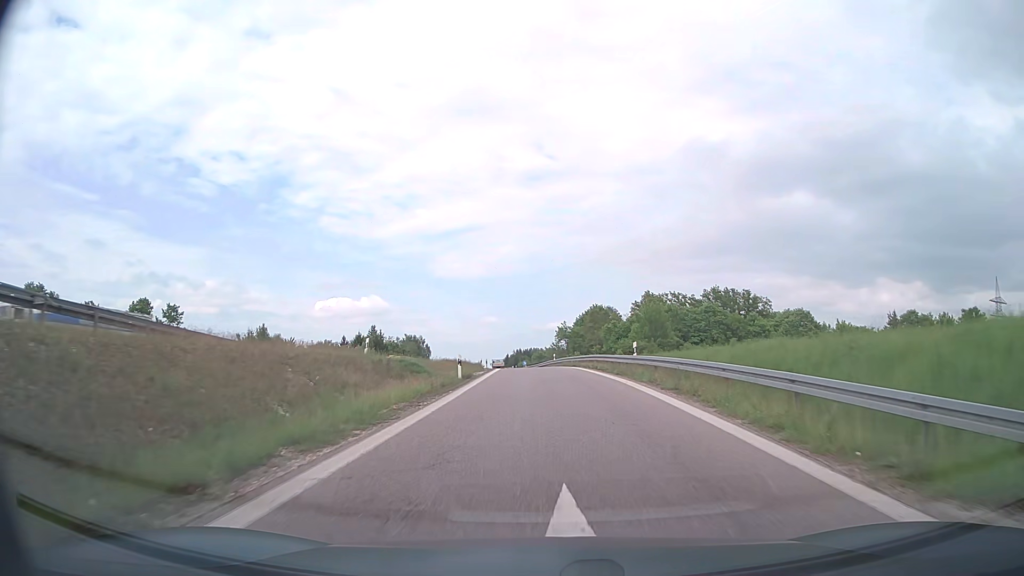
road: motorway_link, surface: asphalt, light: Day
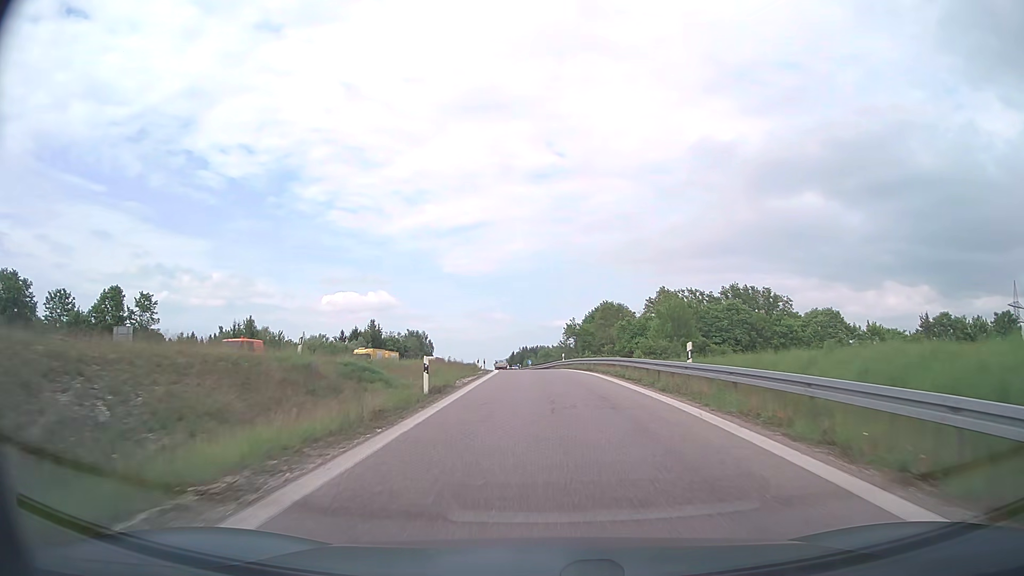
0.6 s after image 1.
(0.0, +9.3) m; 0°
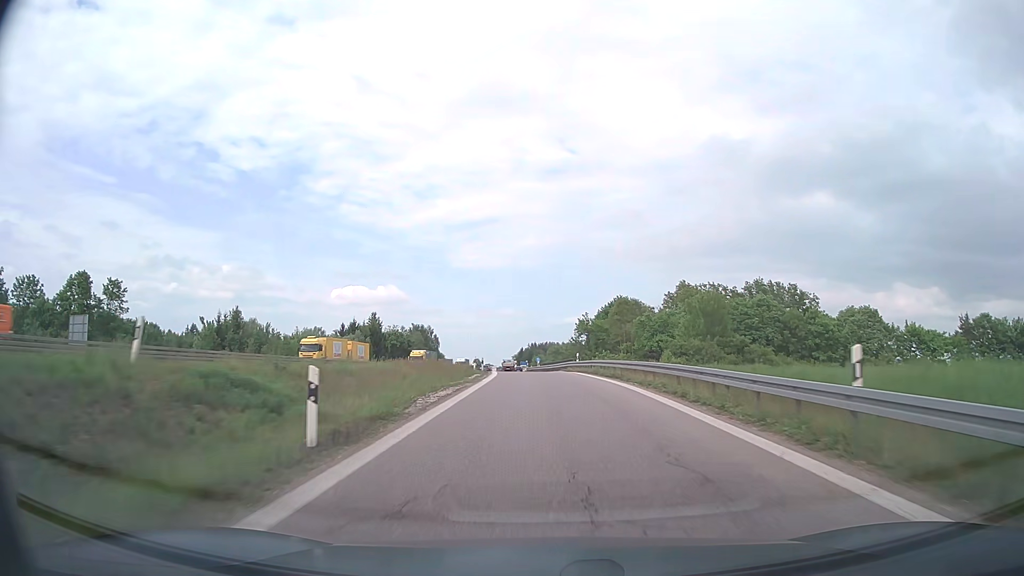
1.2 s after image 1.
(-0.1, +9.8) m; -1°
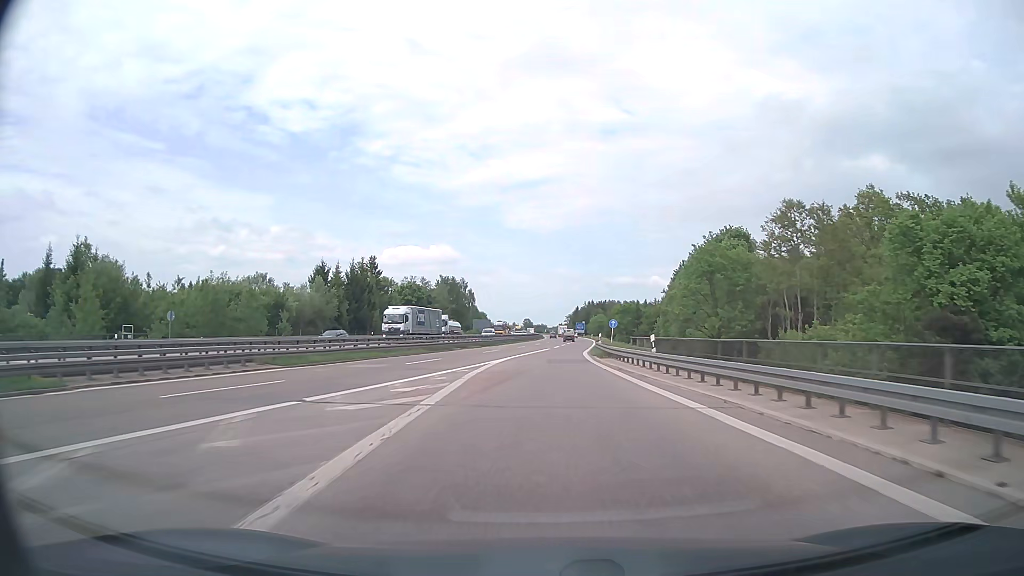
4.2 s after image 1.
(-2.1, +54.9) m; -5°
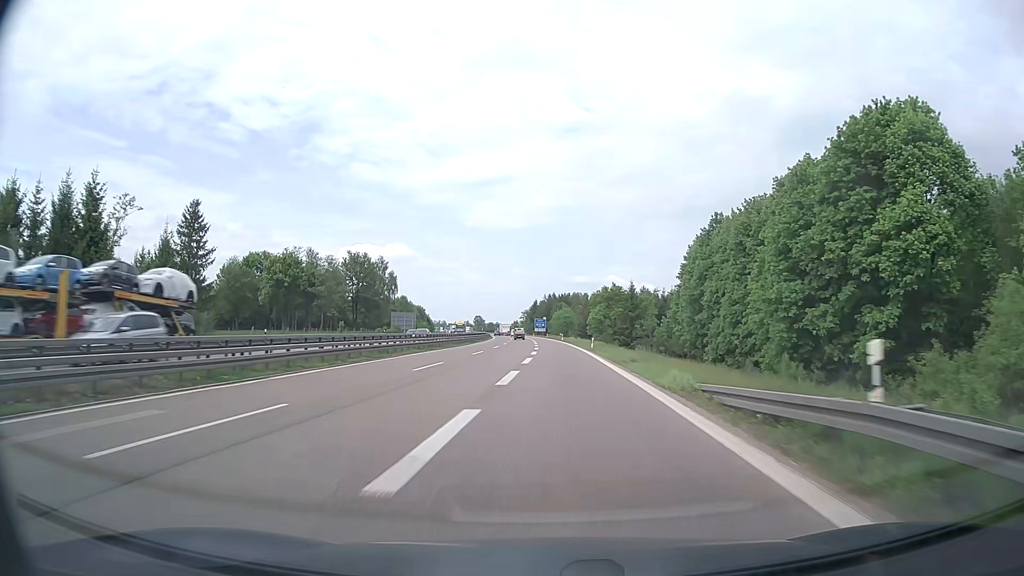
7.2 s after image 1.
(+2.3, +60.6) m; +4°
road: motorway
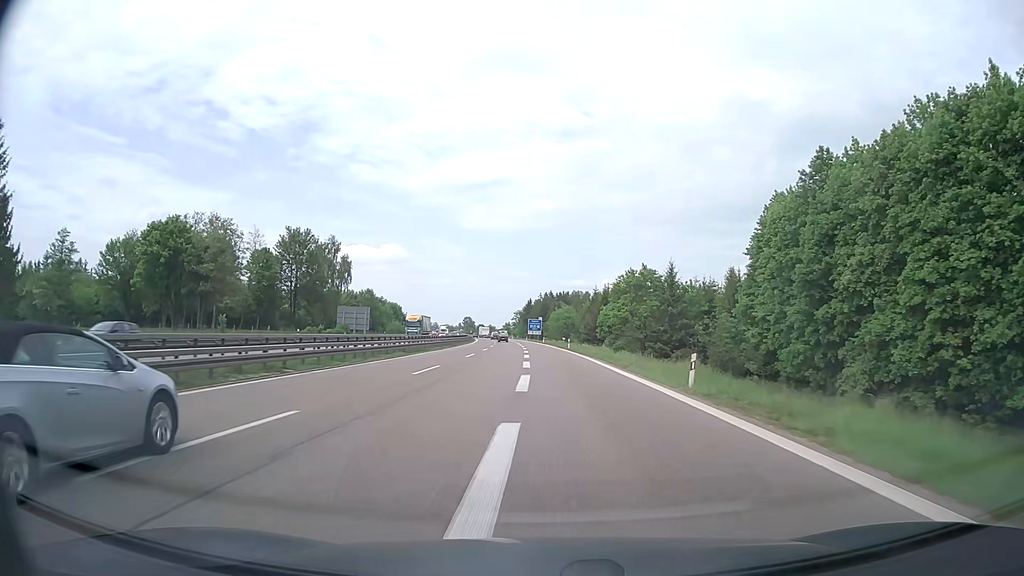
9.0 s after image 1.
(-0.1, +37.1) m; 0°
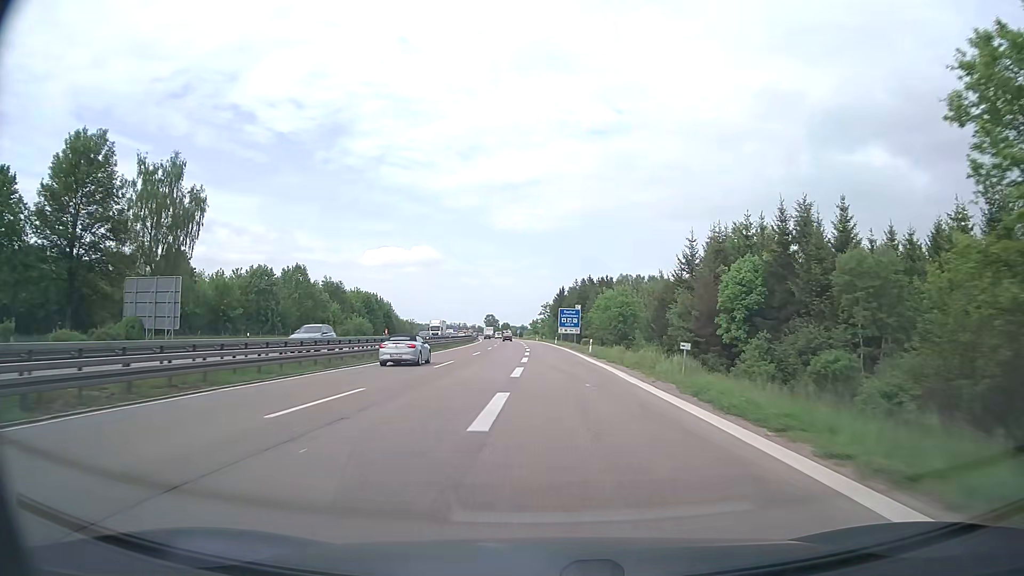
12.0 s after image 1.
(+0.2, +66.9) m; -2°
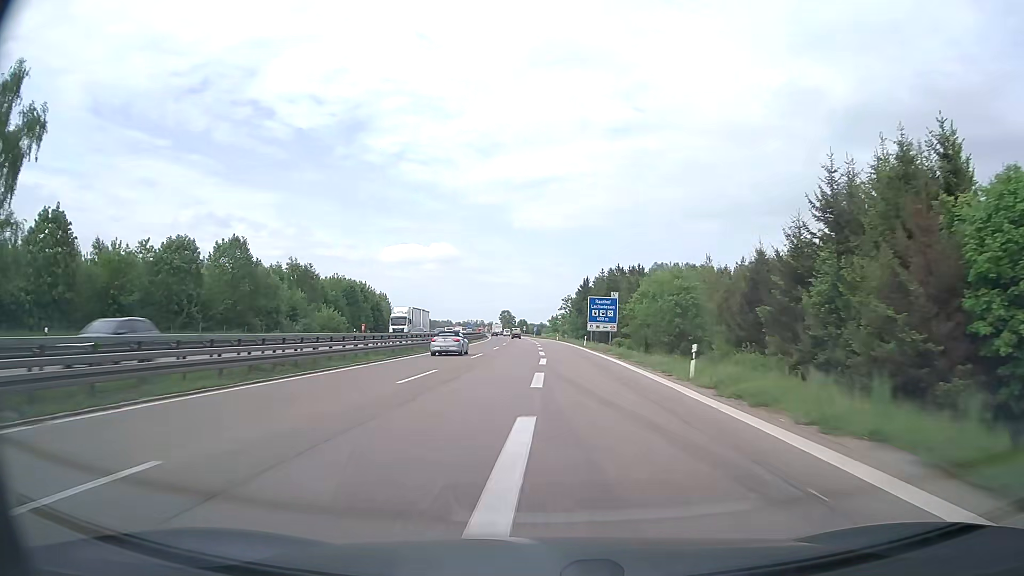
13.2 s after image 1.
(-0.5, +28.8) m; -2°
(0, +10) (0, +20) (0, +30) (-1, +40) (-1, +50) (-1, +60) (-2, +70) (-2, +80) (-3, +90) (-3, +100) m
